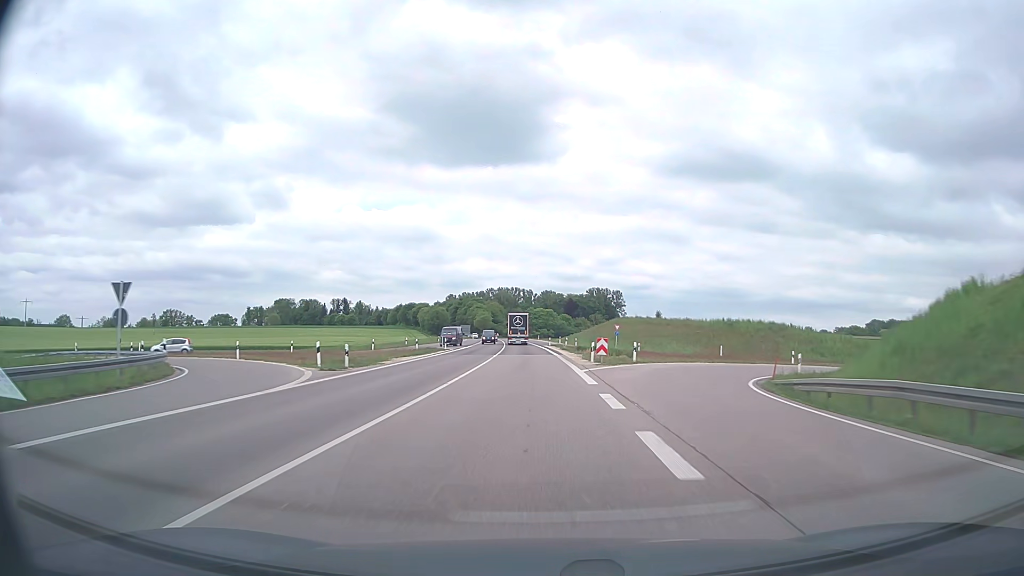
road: trunk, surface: asphalt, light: Day
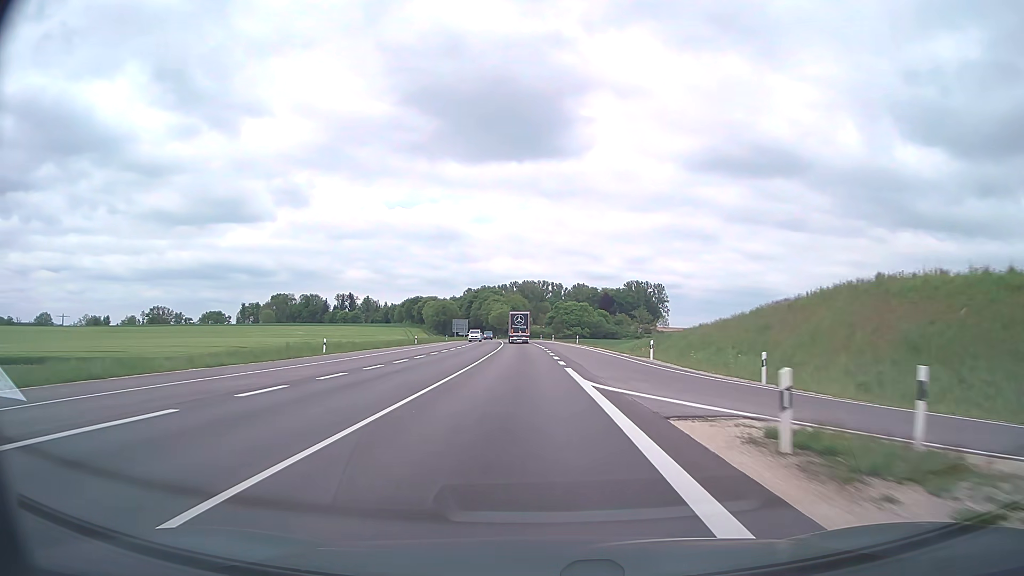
(-1.6, +73.0) m; -3°
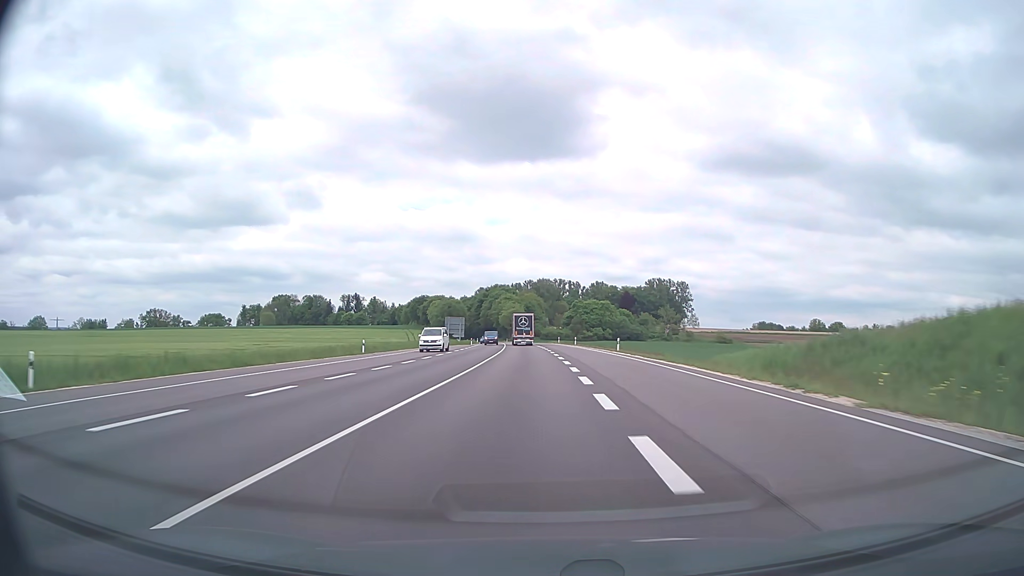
(-0.3, +29.8) m; -1°
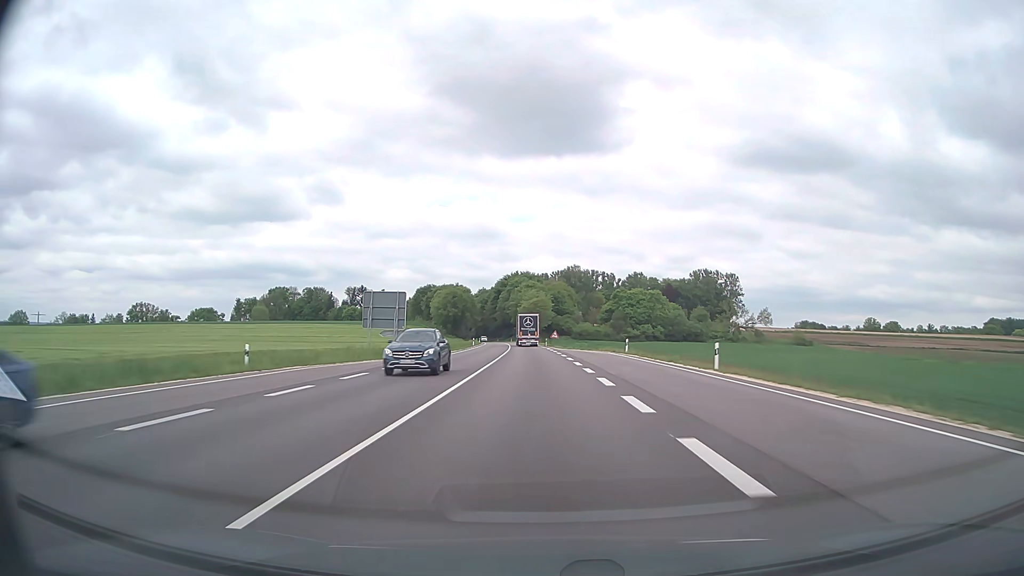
(-1.4, +60.2) m; -2°
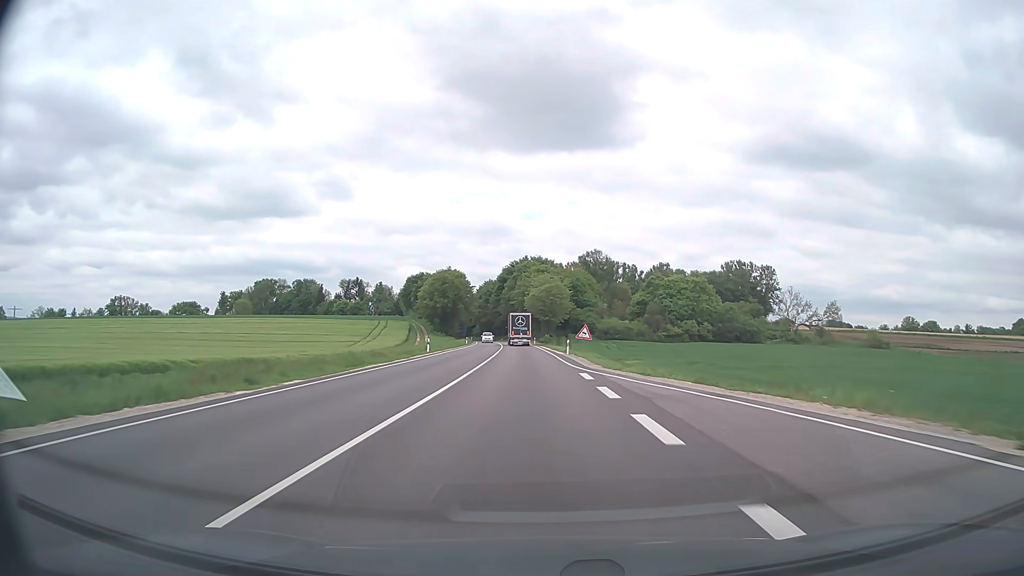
(-0.4, +45.4) m; -1°
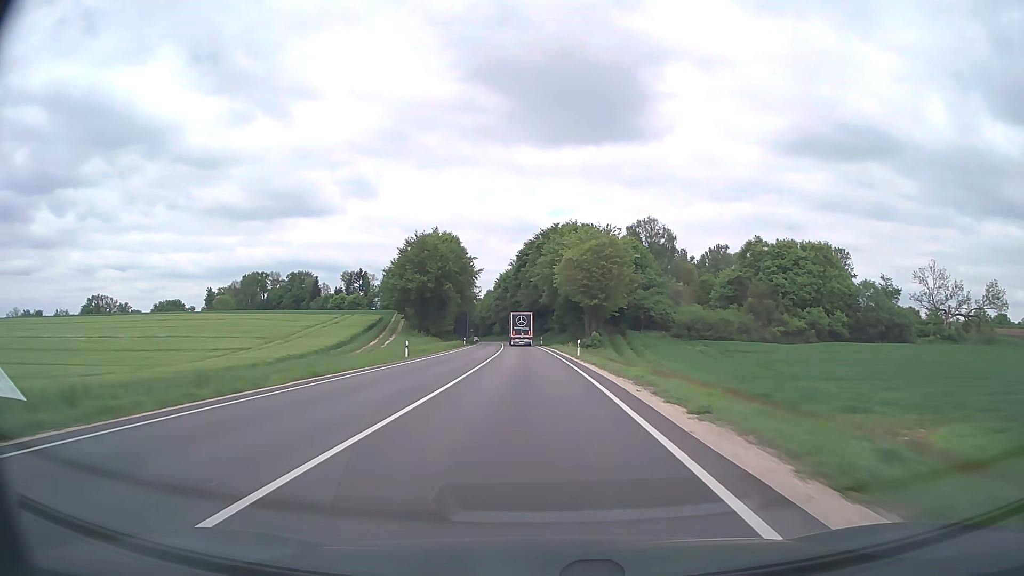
(-1.3, +61.3) m; -3°
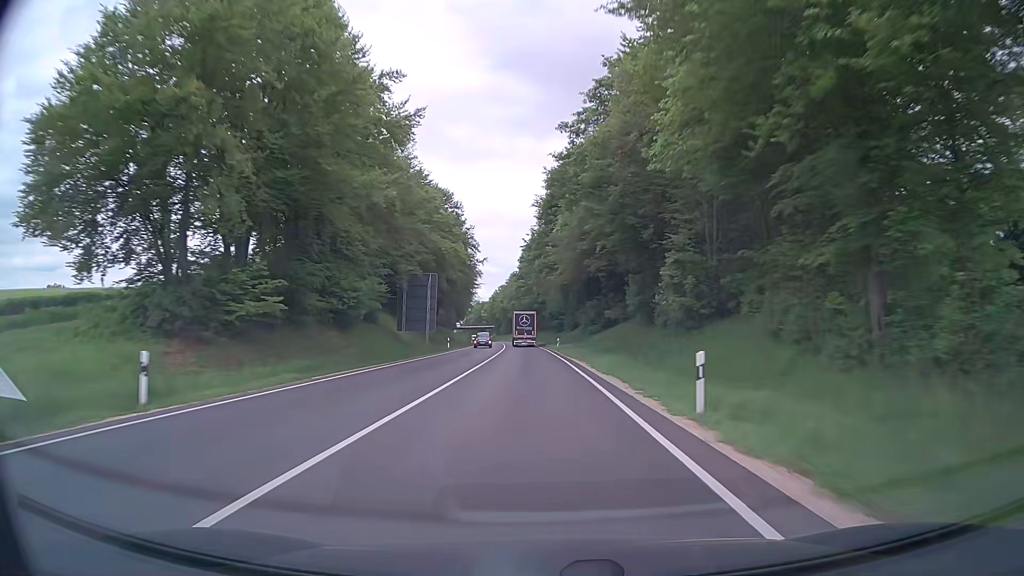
(-2.2, +77.6) m; -3°
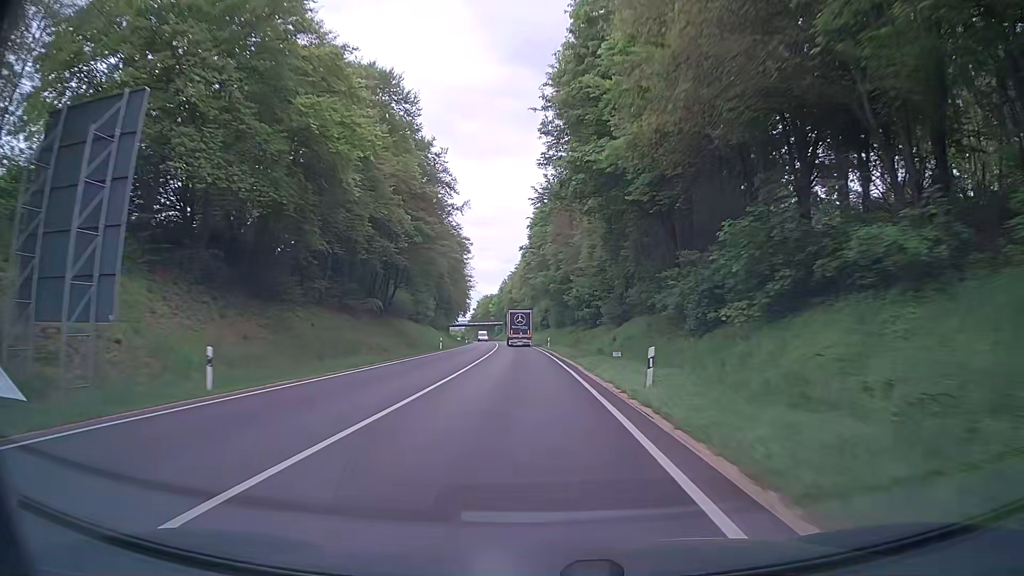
(-0.4, +47.0) m; -1°
(0, +10) (0, +20) (0, +30) (-1, +40) (-1, +50) (-2, +60) (-2, +70) (-3, +80) (-4, +90) (-5, +100) m
